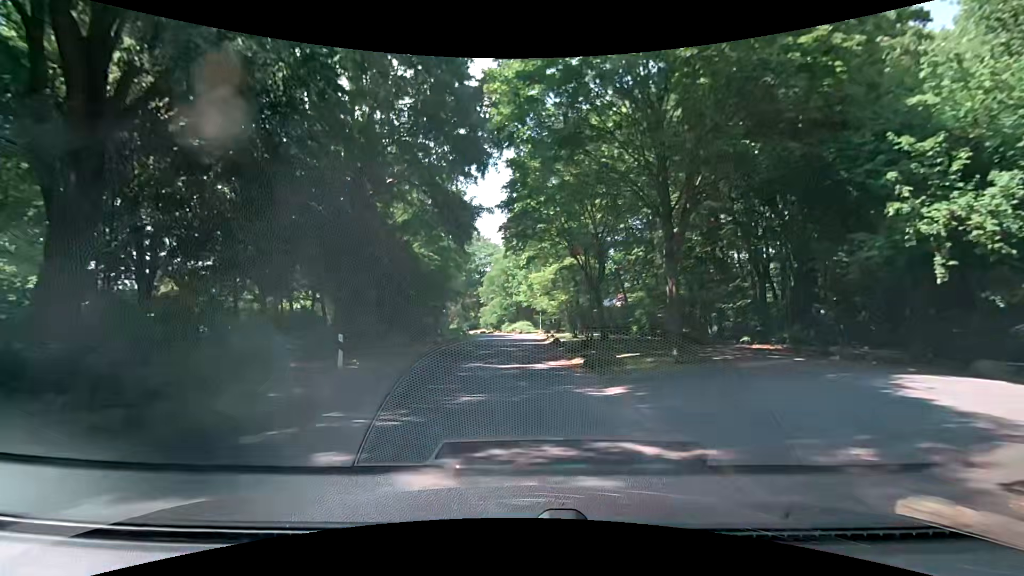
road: residential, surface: asphalt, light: Day
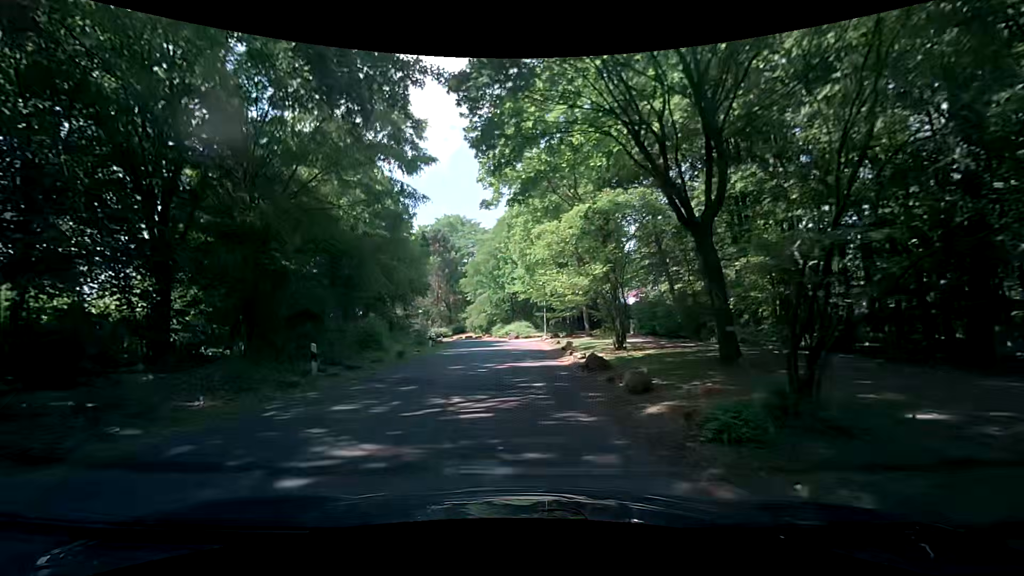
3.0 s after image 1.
(+0.1, +18.6) m; +1°
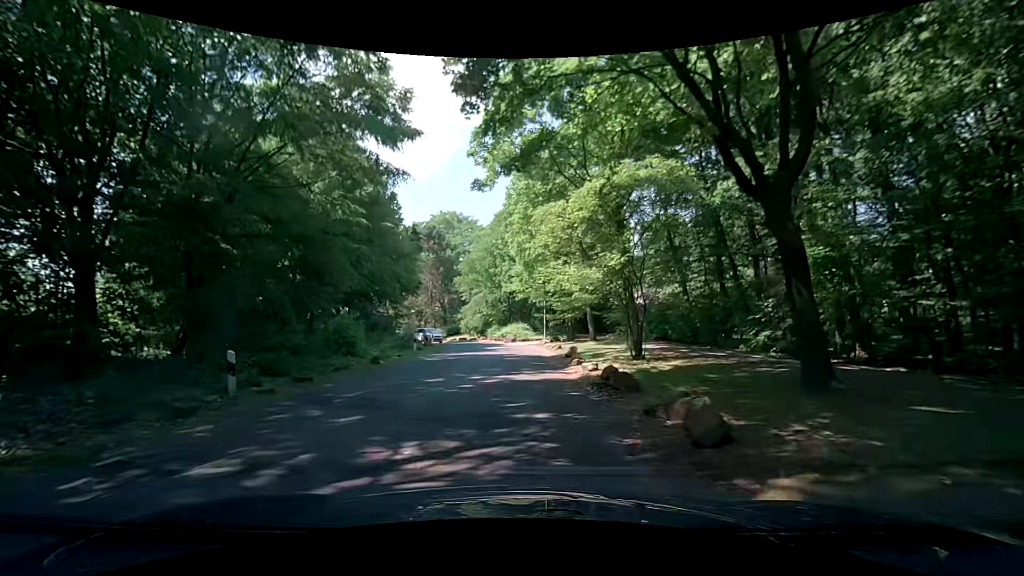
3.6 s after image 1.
(-0.1, +3.6) m; -1°
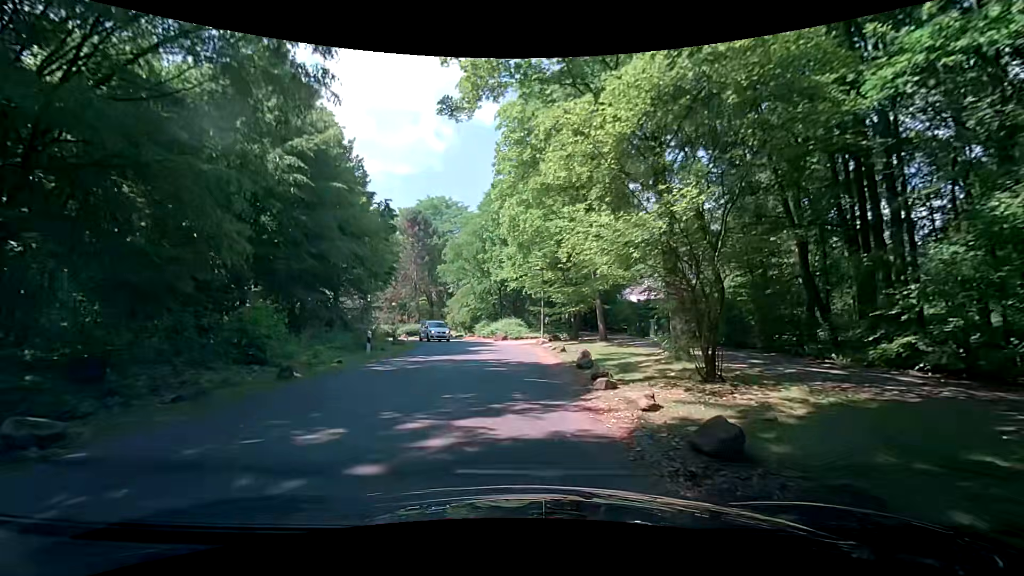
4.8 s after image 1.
(+0.2, +6.9) m; +3°
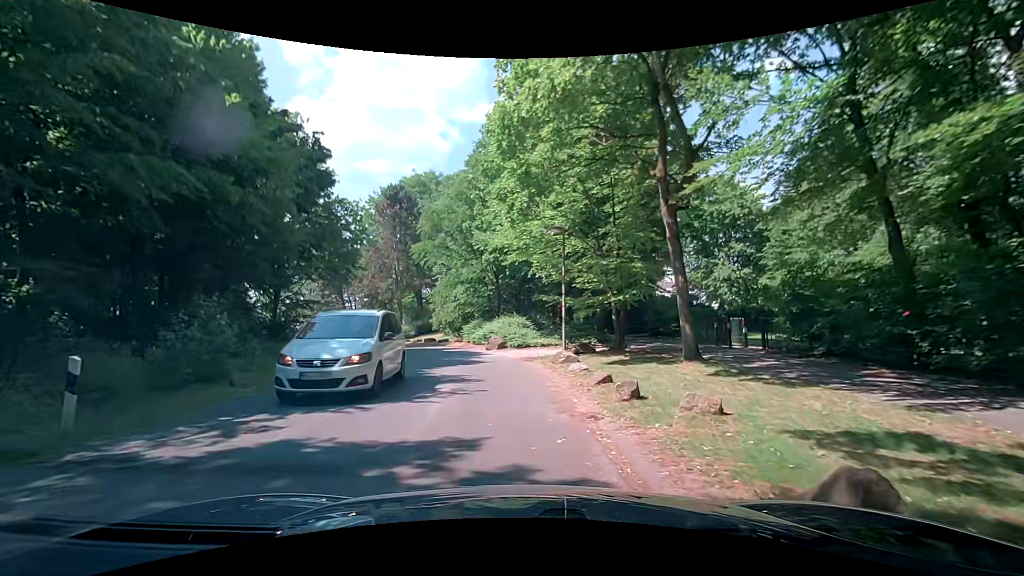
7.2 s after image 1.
(-0.5, +13.2) m; -2°
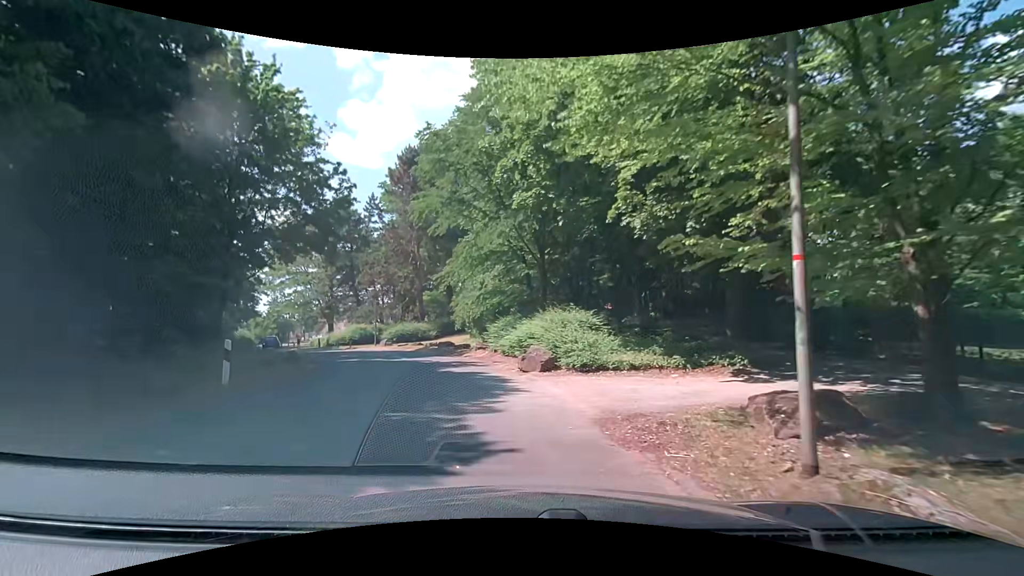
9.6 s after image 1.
(-0.2, +12.7) m; -3°
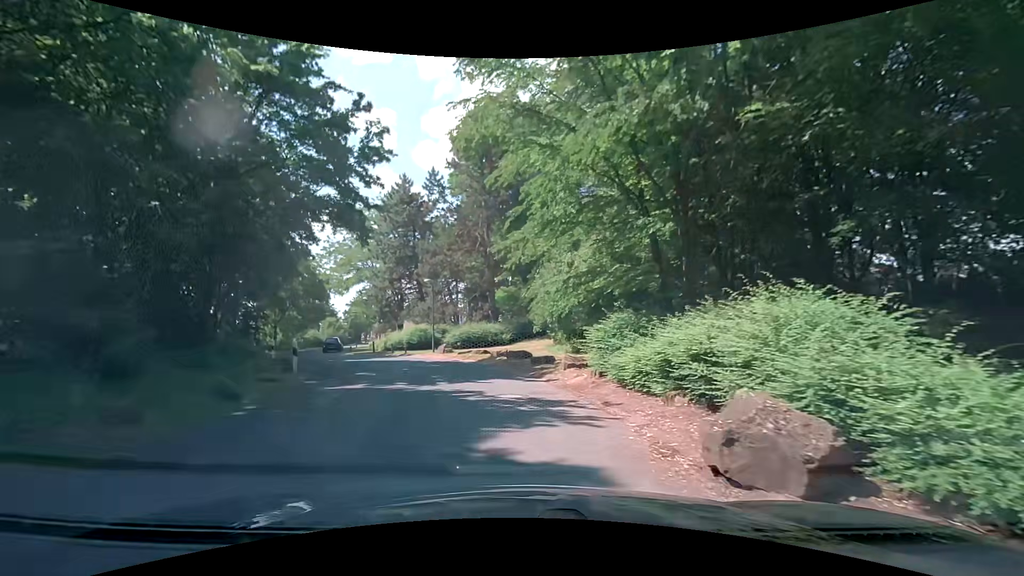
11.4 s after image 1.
(-0.9, +9.2) m; -10°
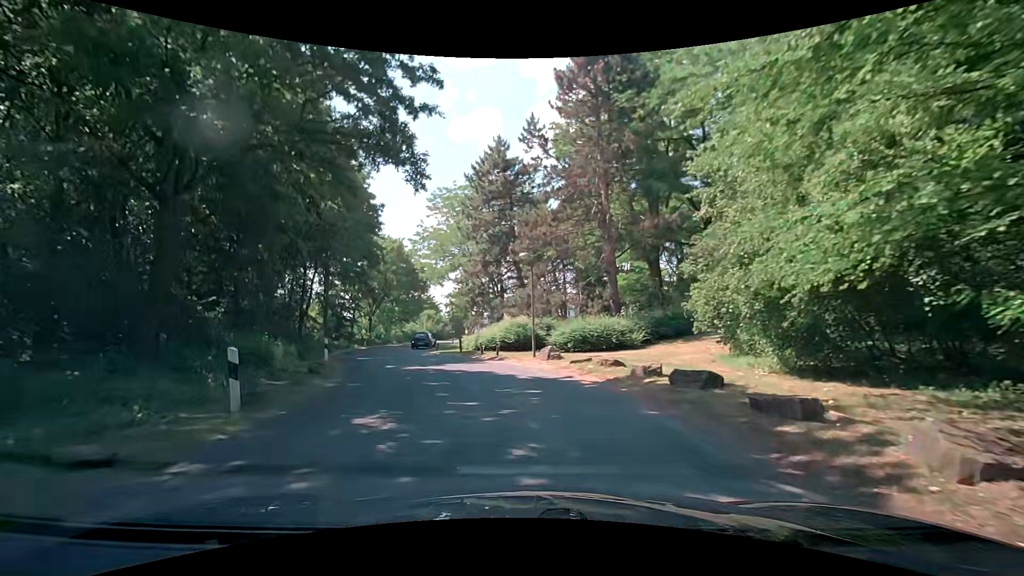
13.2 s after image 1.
(-1.2, +9.2) m; -13°
